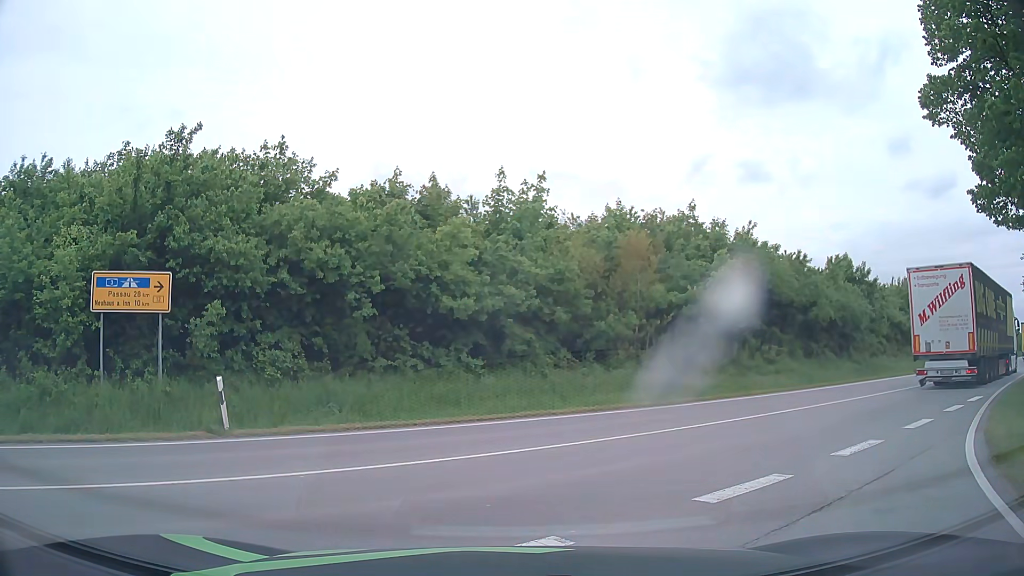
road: primary_link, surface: asphalt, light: Day
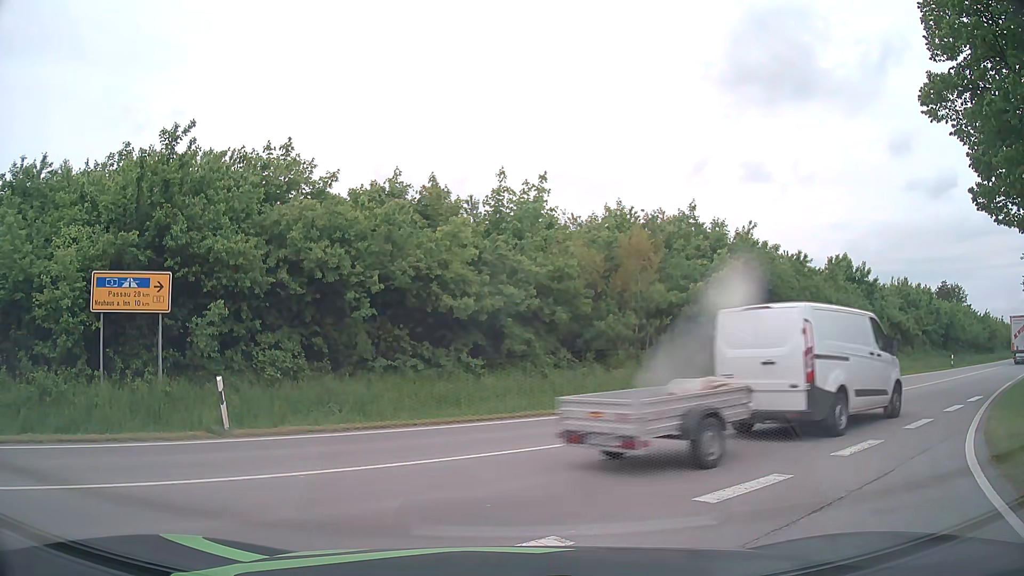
(0.0, 0.0) m; 0°
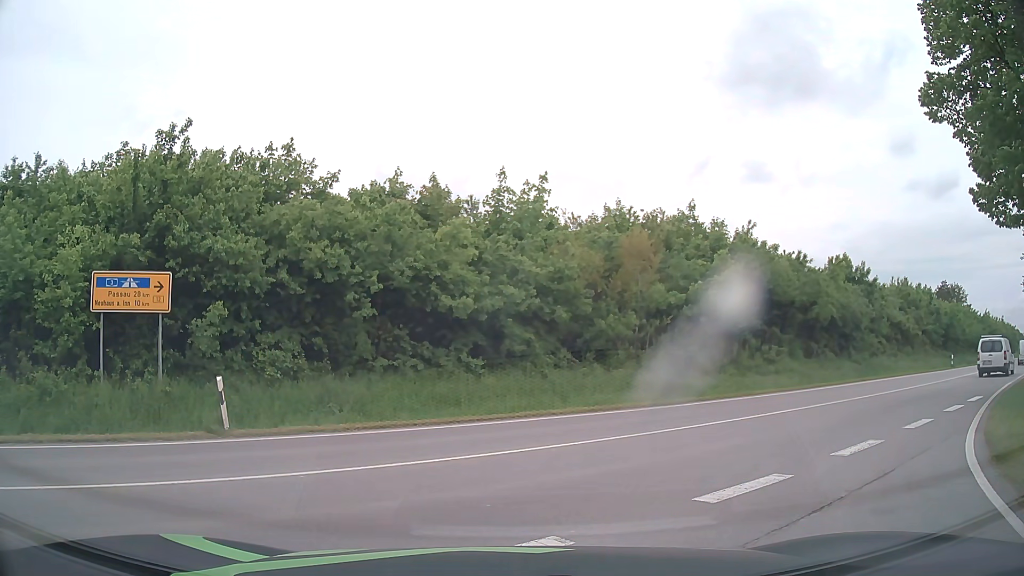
(0.0, 0.0) m; 0°
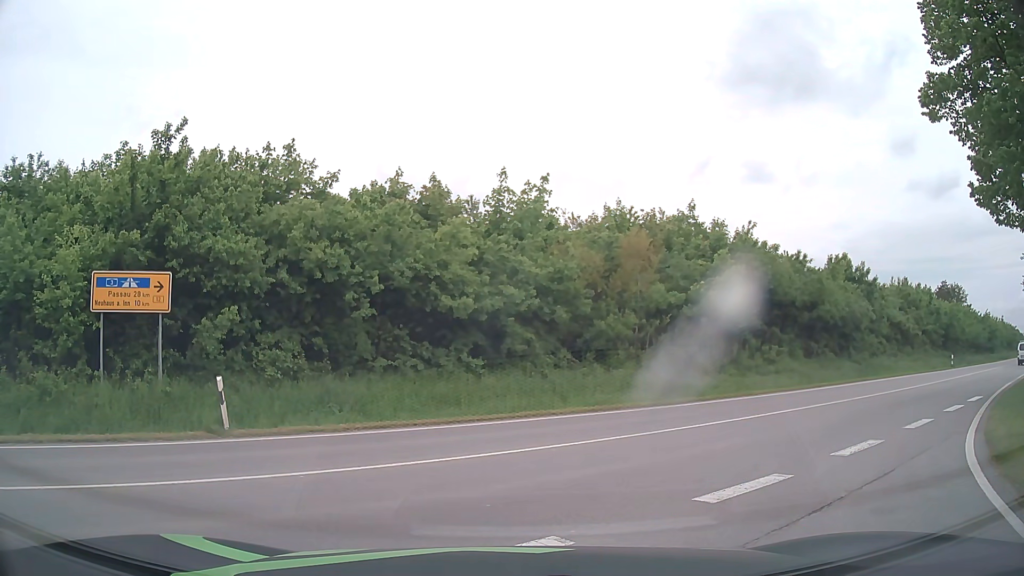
(0.0, 0.0) m; 0°
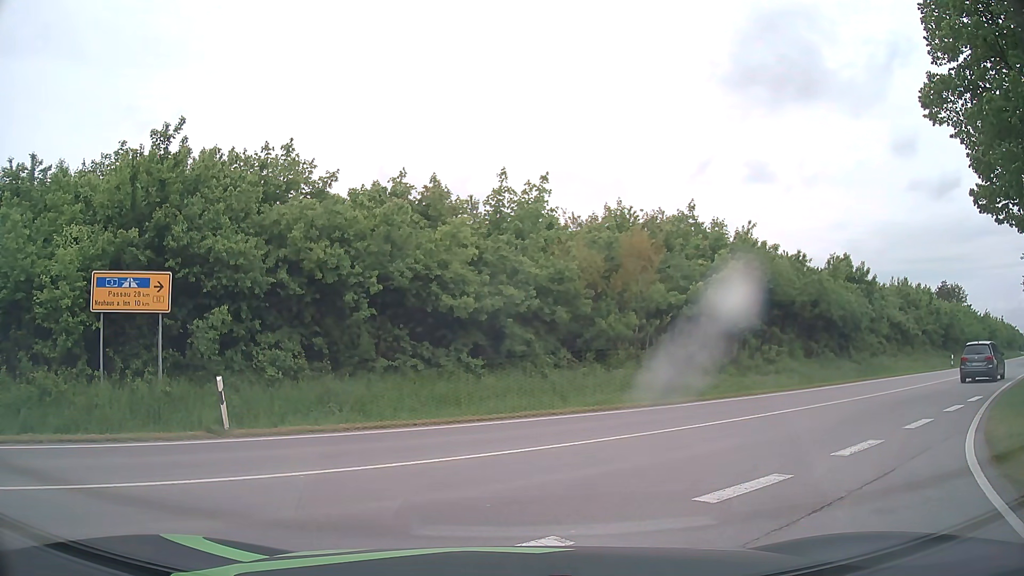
(0.0, 0.0) m; 0°
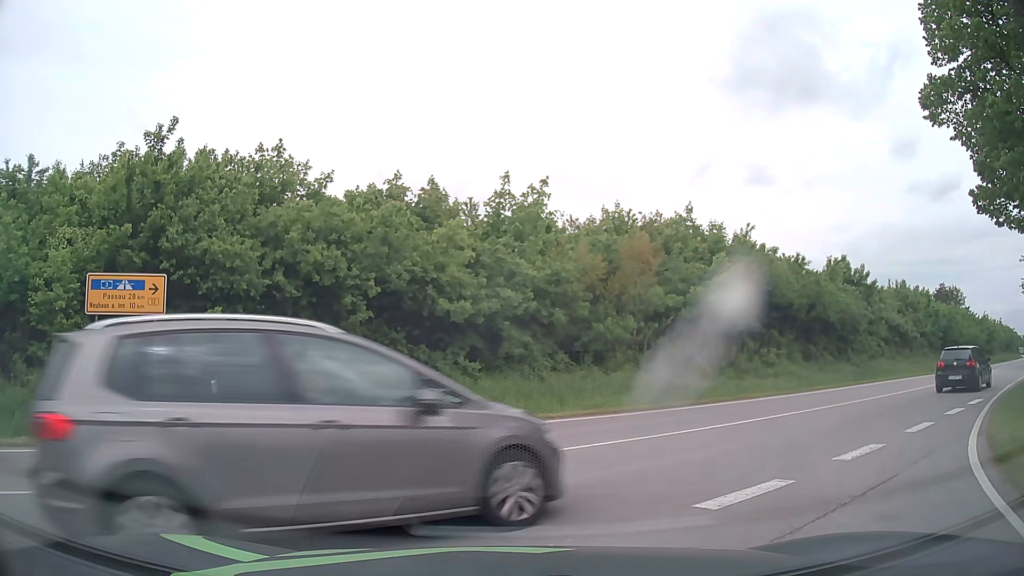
(0.0, +0.1) m; 0°
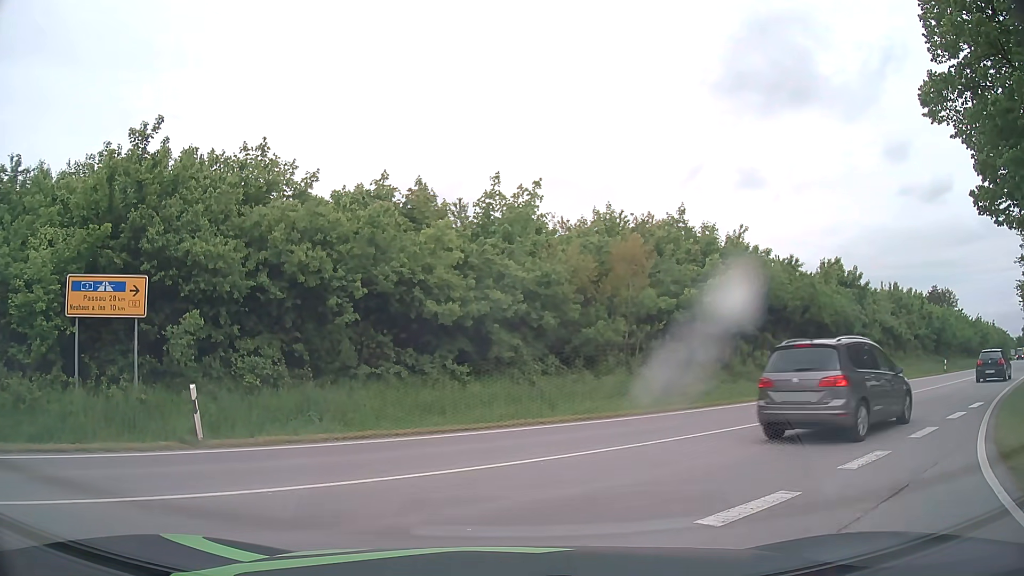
(0.0, +0.5) m; 0°
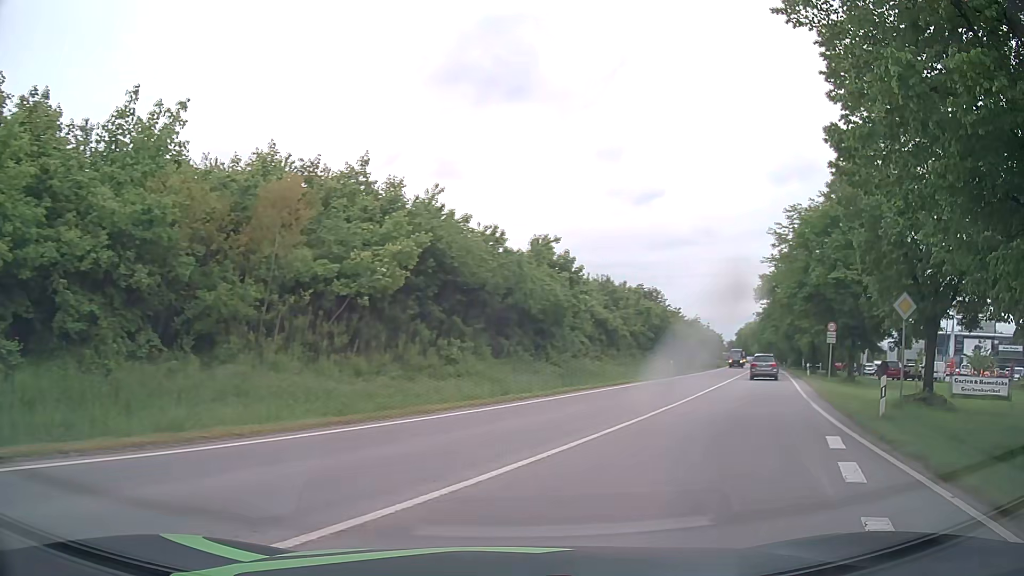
(+1.9, +7.4) m; +29°
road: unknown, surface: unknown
(+2, +10) (+6, +19) (+11, +28) (+15, +37) (+19, +46) (+22, +55) (+26, +65) (+30, +74) (+34, +83) (+38, +92) m
